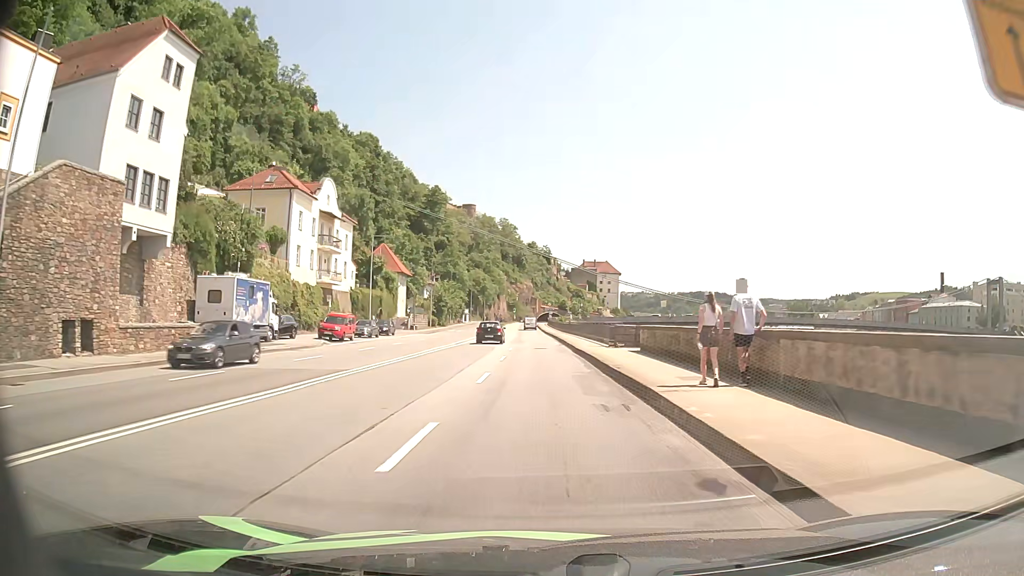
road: primary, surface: asphalt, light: Day
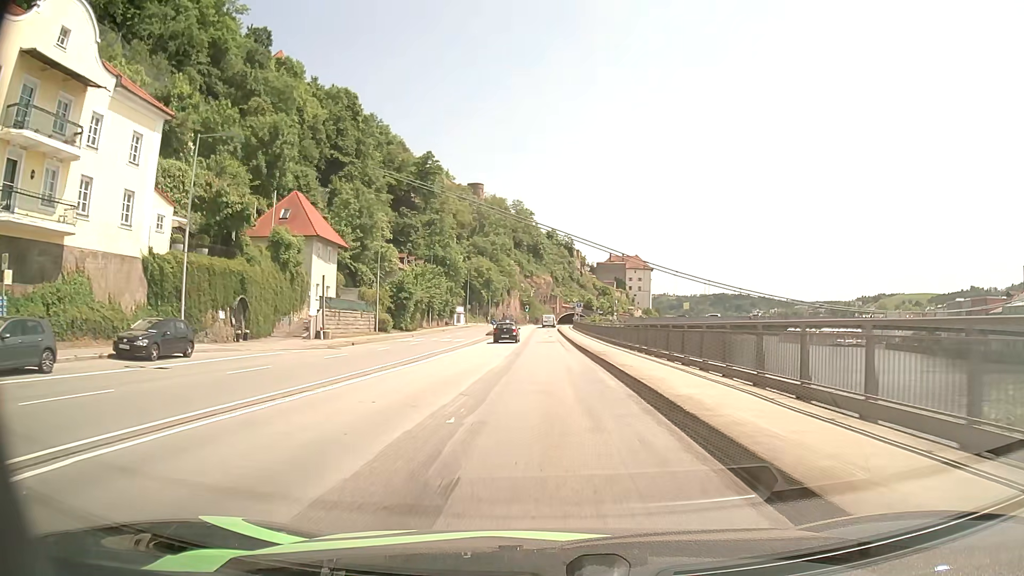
(-0.9, +42.1) m; -2°
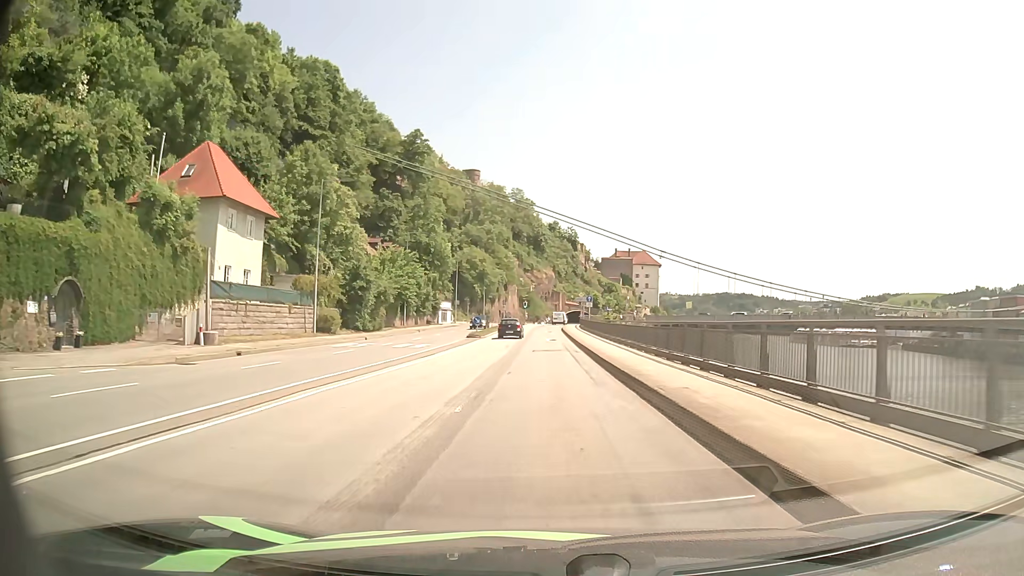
(-0.1, +16.8) m; 0°
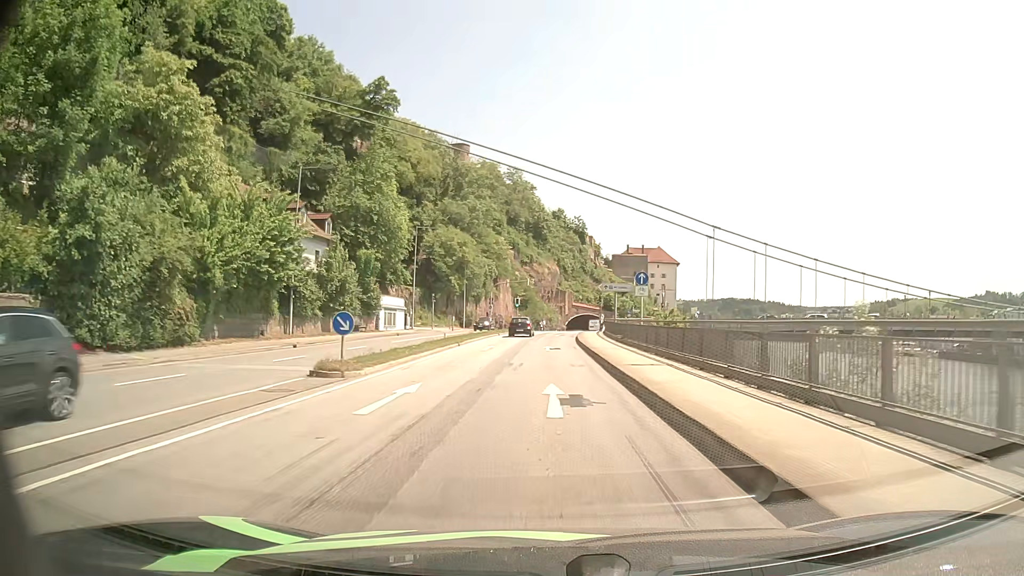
(-0.1, +33.6) m; -1°
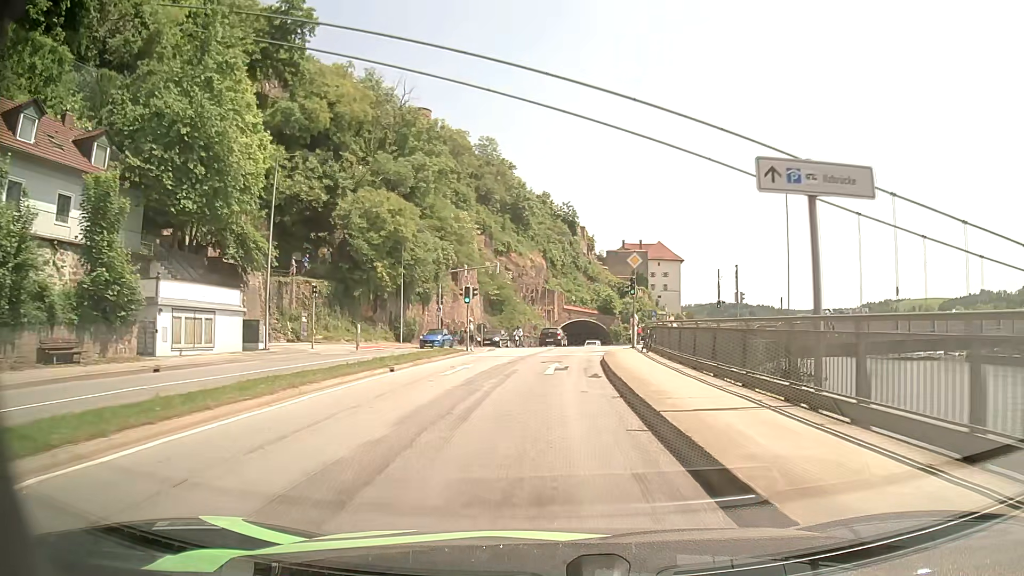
(+0.4, +33.3) m; +1°
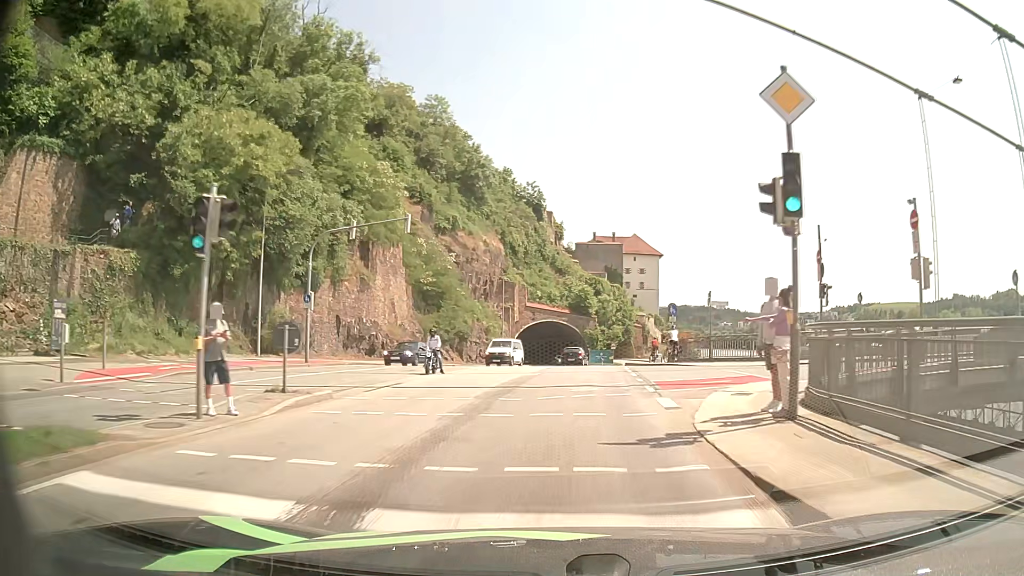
(+0.4, +24.9) m; +3°
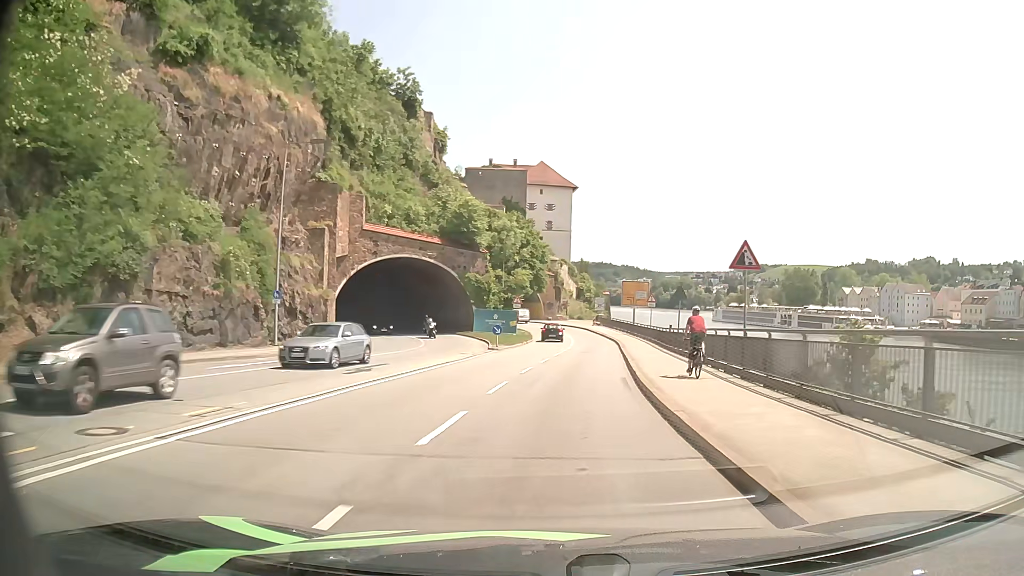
(+3.5, +41.8) m; +10°
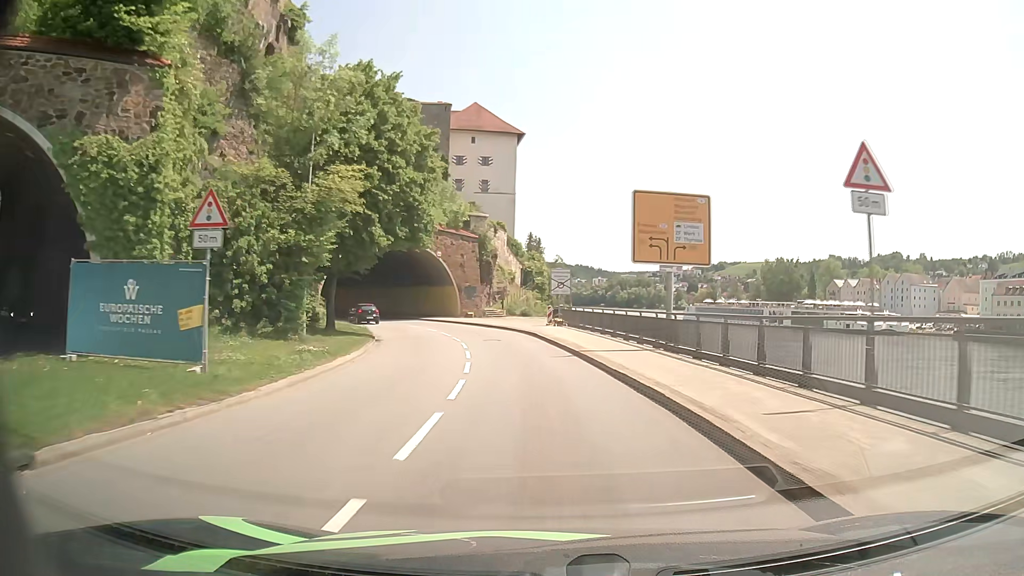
(+2.6, +43.2) m; +4°
(0, +10) (-1, +20) (-2, +30) (-5, +39) (-9, +49) (-15, +57) (-22, +64) (-28, +72) (-36, +78) (-45, +83) m
